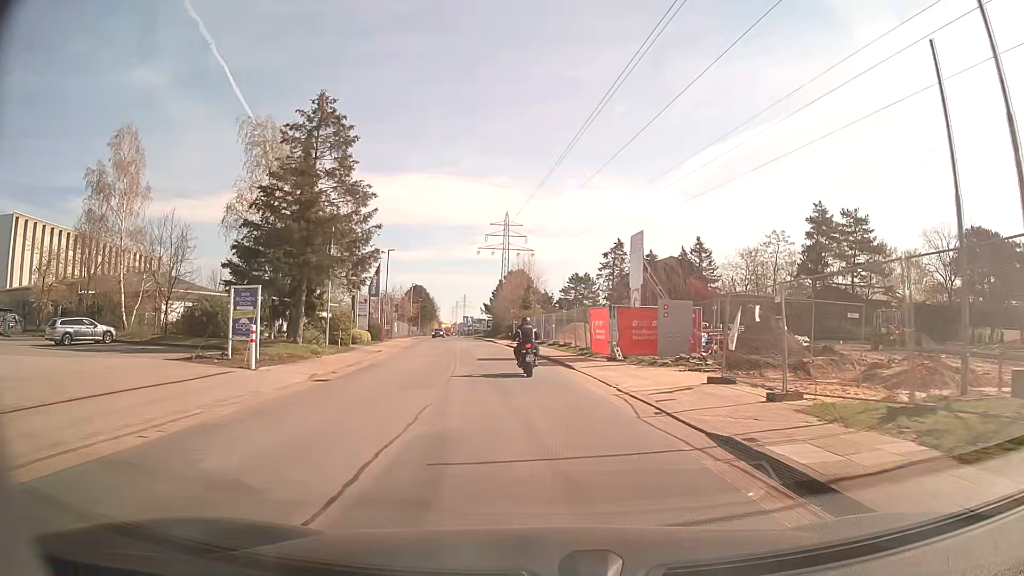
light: Day
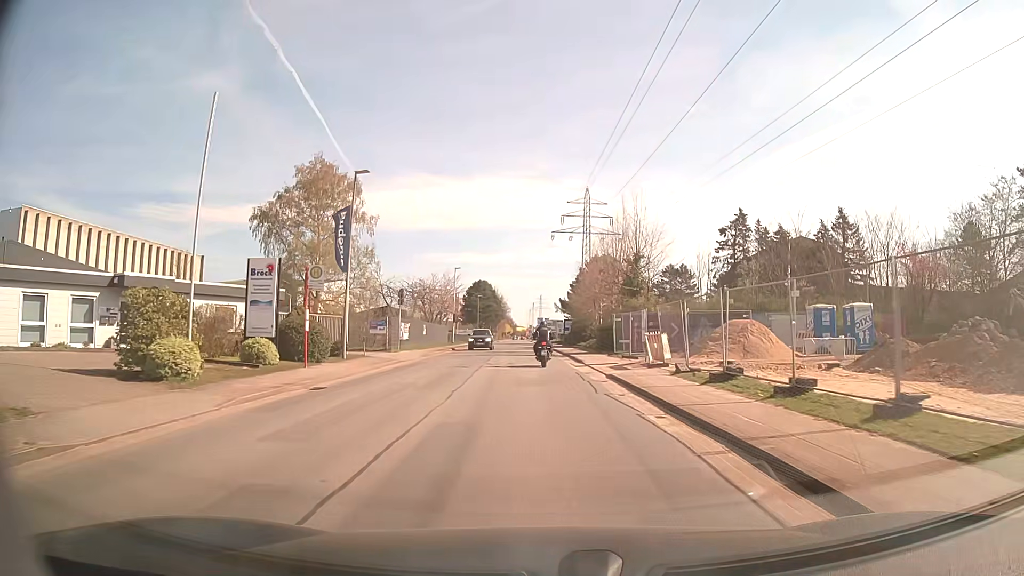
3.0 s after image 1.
(-2.3, +30.6) m; -7°
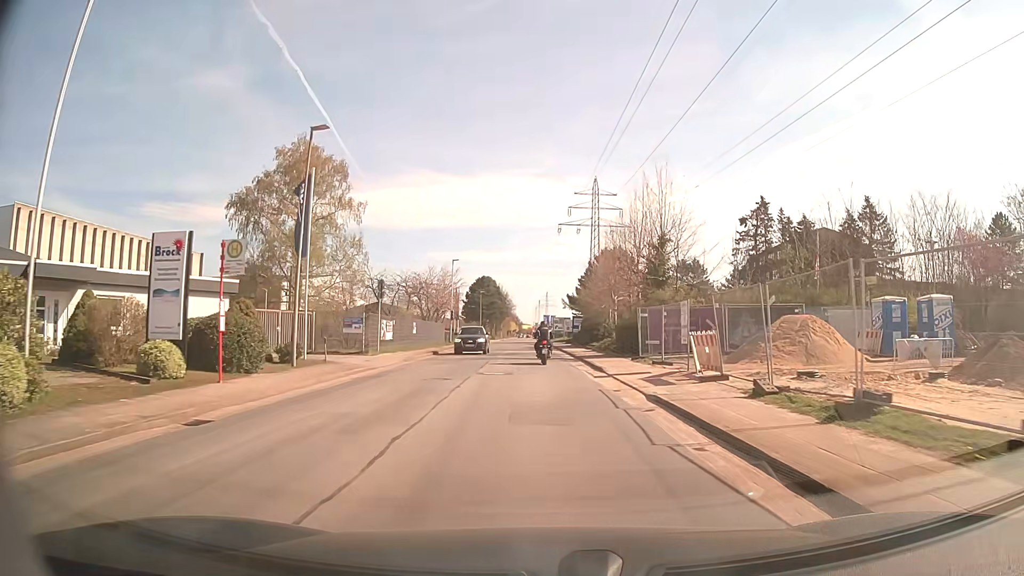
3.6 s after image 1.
(-0.1, +6.5) m; -1°
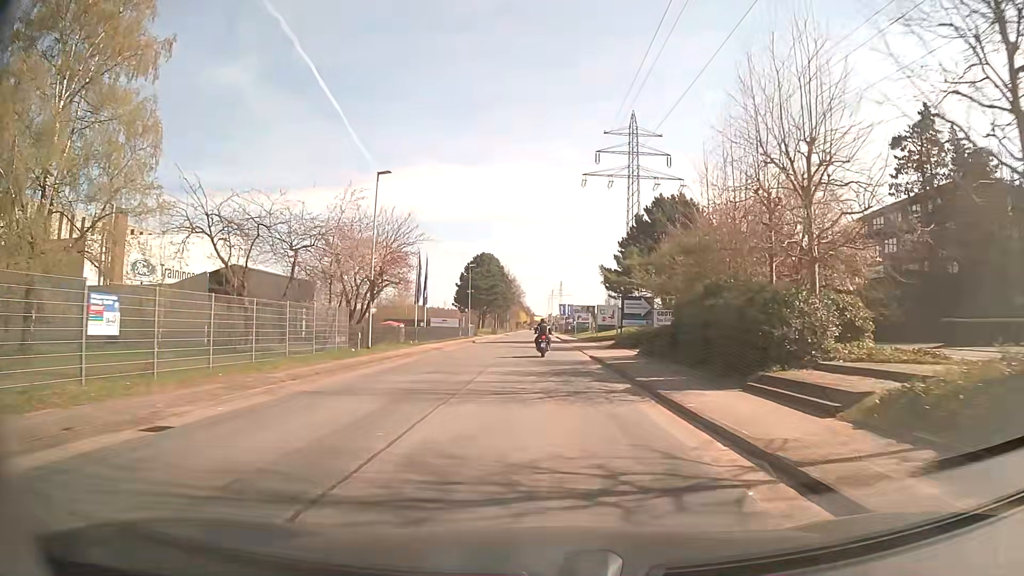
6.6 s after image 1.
(-0.6, +34.4) m; -1°
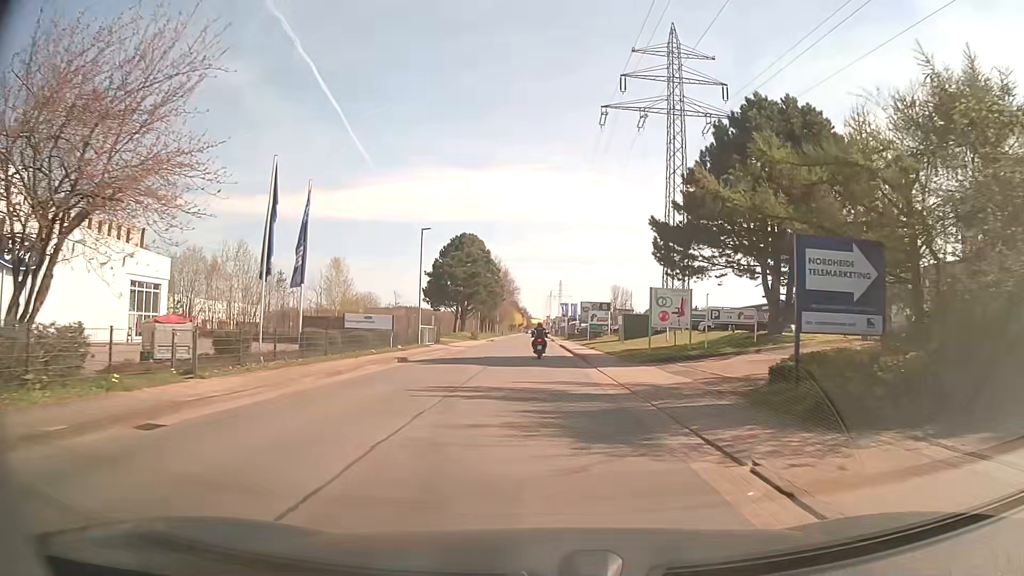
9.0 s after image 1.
(+0.2, +28.3) m; 0°
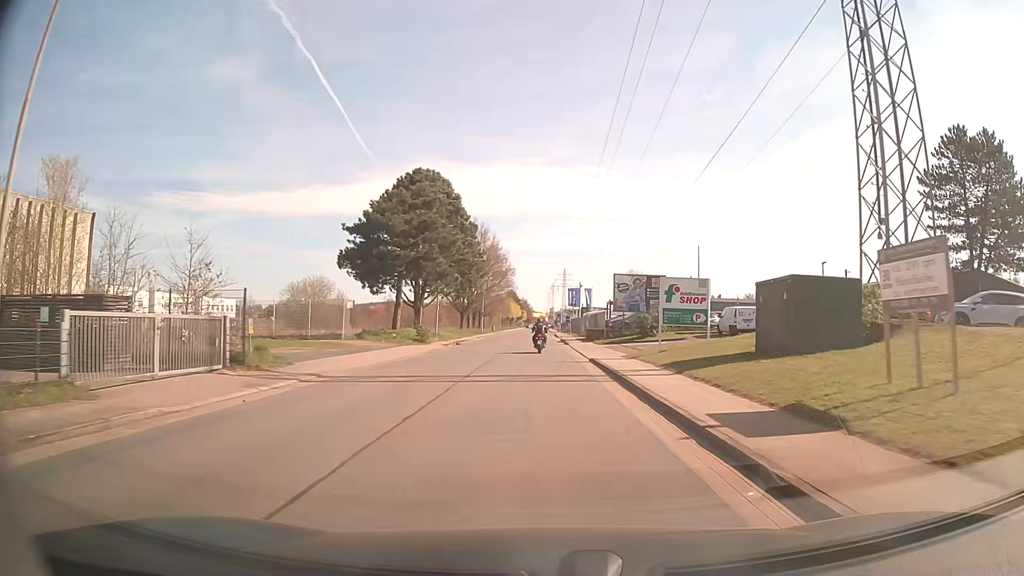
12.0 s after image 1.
(0.0, +36.2) m; 0°
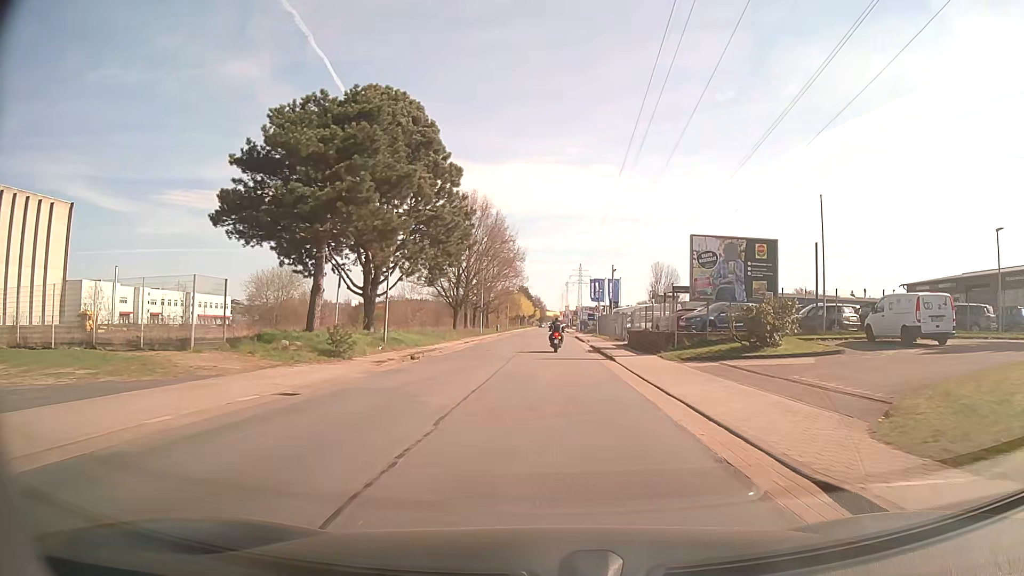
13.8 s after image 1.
(-0.3, +20.7) m; -1°
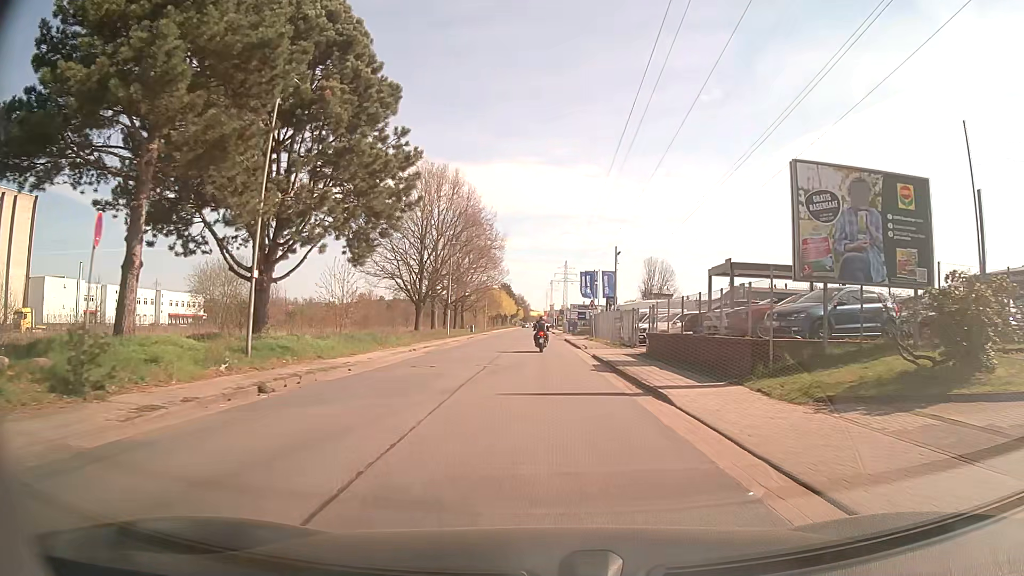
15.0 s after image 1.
(+0.1, +13.0) m; +1°
(0, +10) (0, +20) (0, +30) (0, +40) (0, +50) (0, +60) (+7, +67) (+17, +68) (+27, +67) (+37, +67) m
